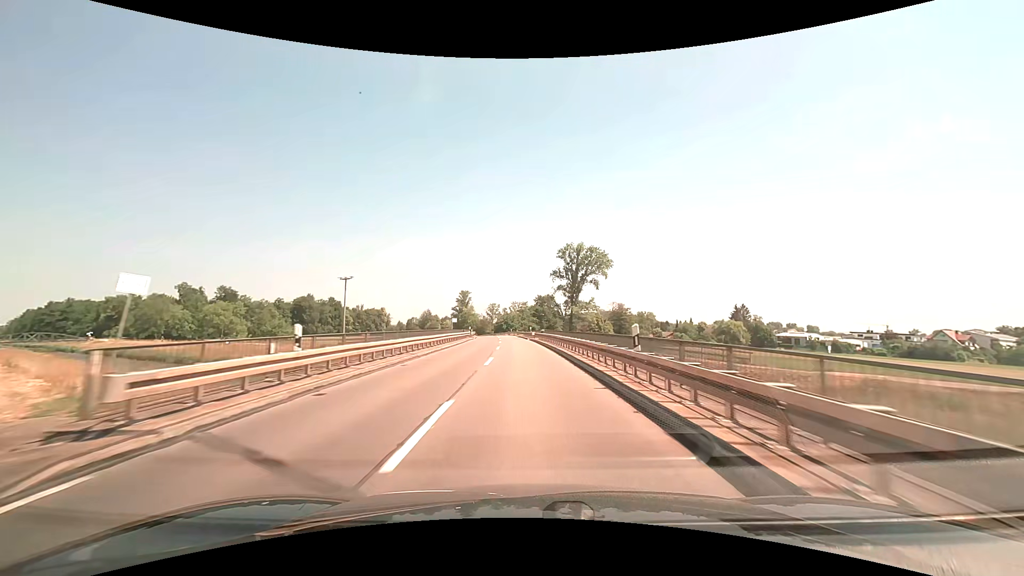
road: secondary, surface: asphalt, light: Day
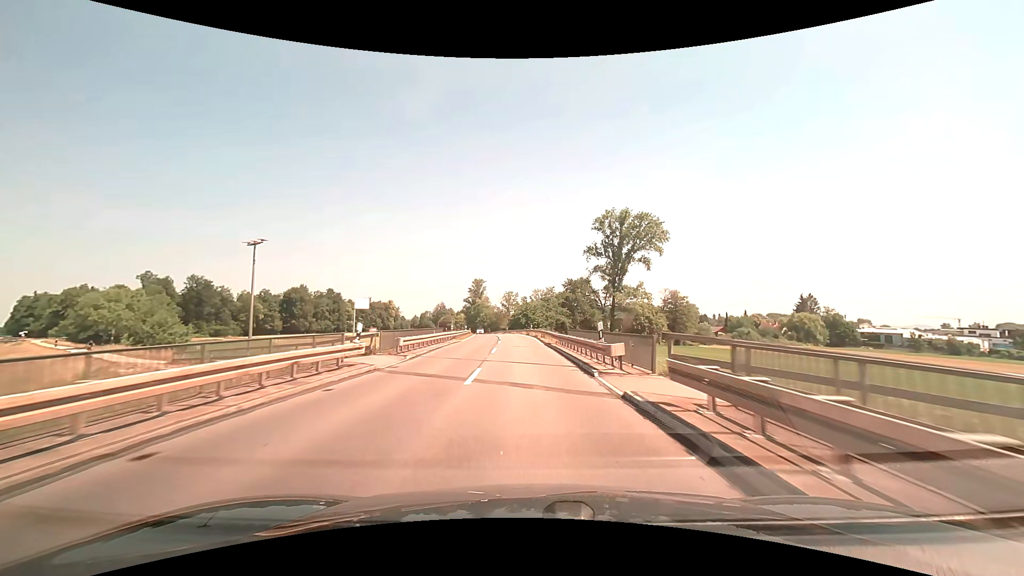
(-0.9, +42.3) m; -2°
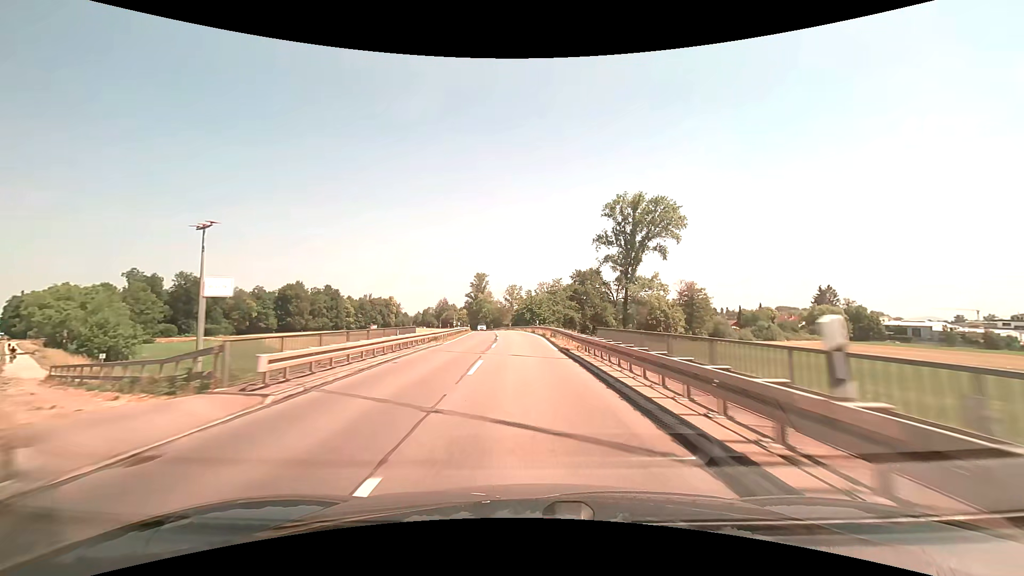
(-0.1, +10.6) m; 0°
(0, +10) (0, +20) (-1, +30) (-1, +40) (-1, +50) (-2, +60) (-3, +70) (-4, +80) (-5, +90) (-6, +100) m
